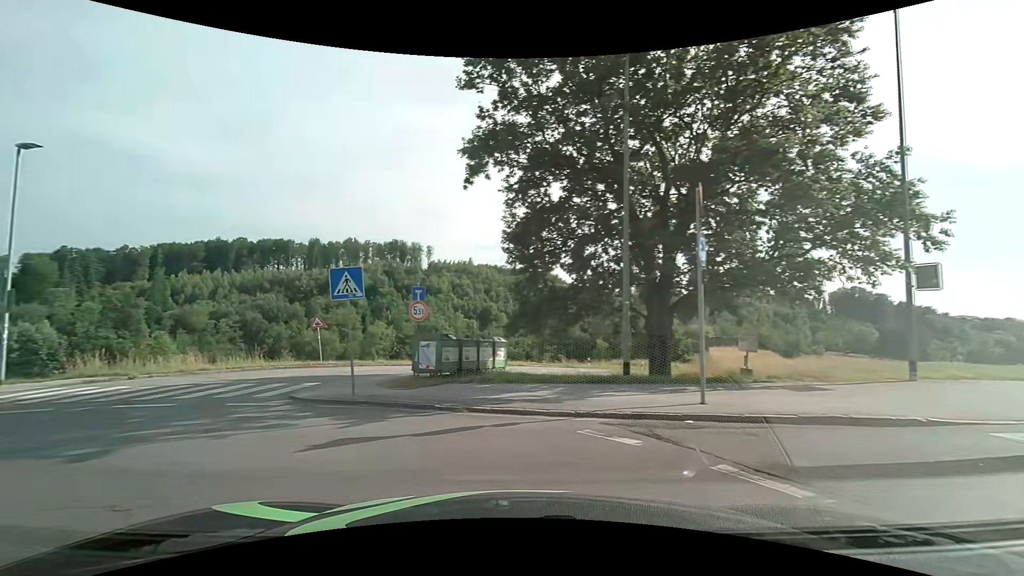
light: Day
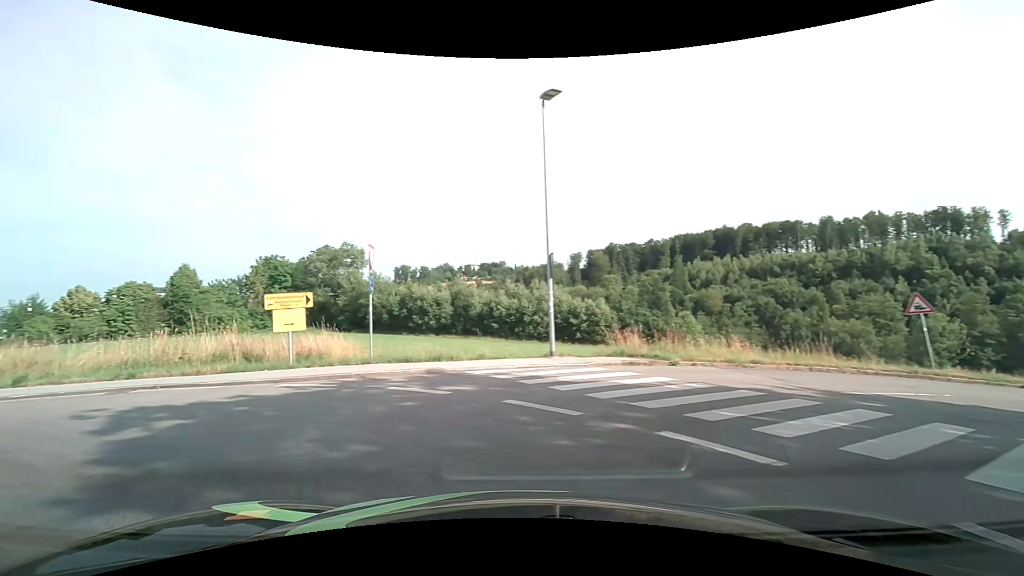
(-3.7, +7.5) m; -53°
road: tertiary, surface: asphalt
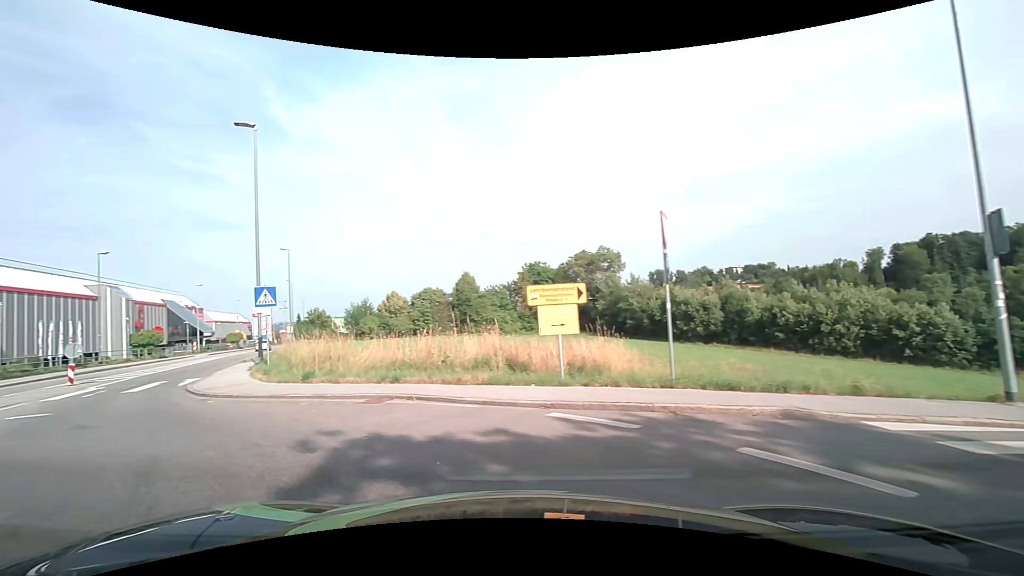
(-1.1, +4.4) m; -29°
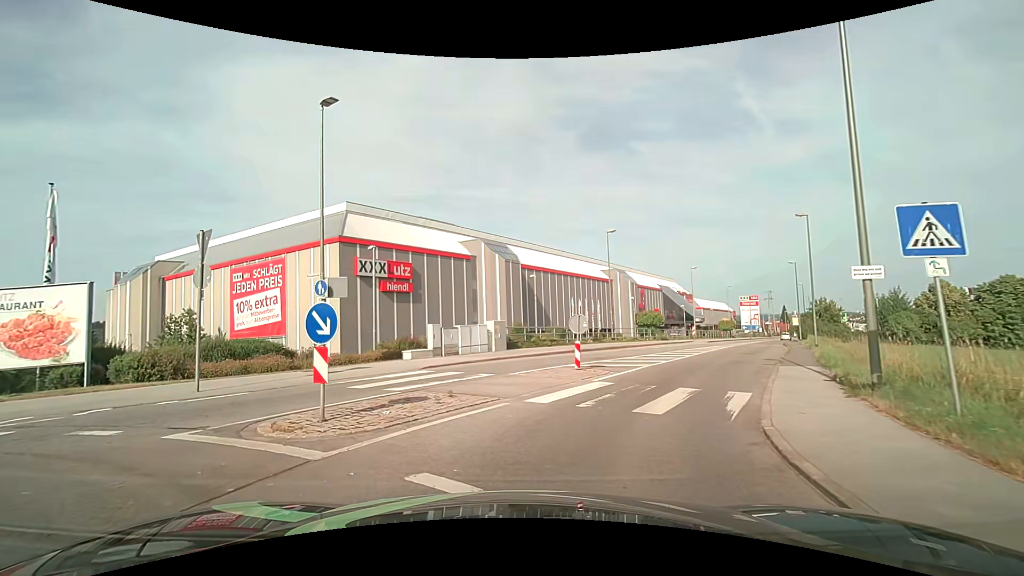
(-5.6, +9.6) m; -52°
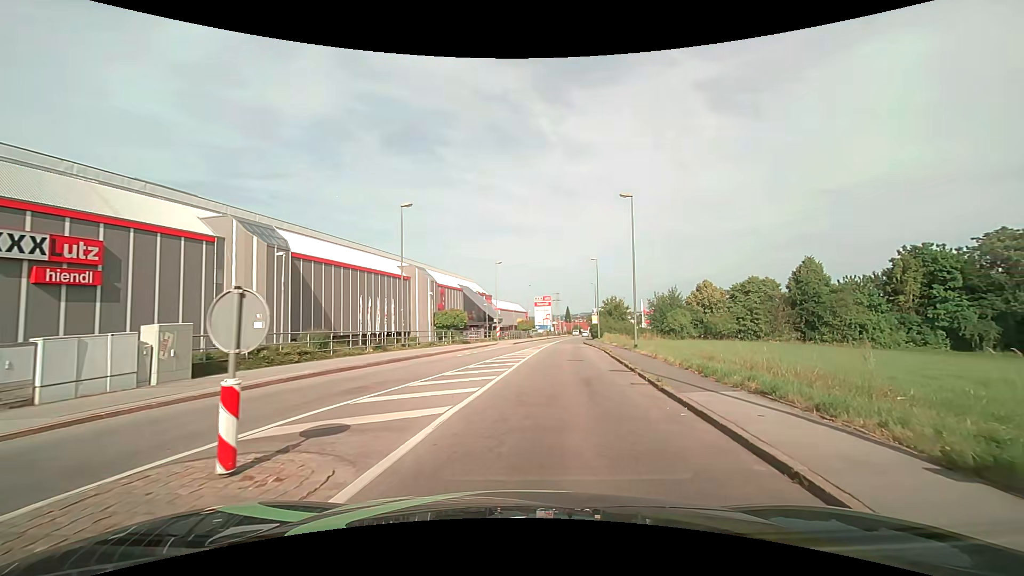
(+1.6, +10.4) m; +22°
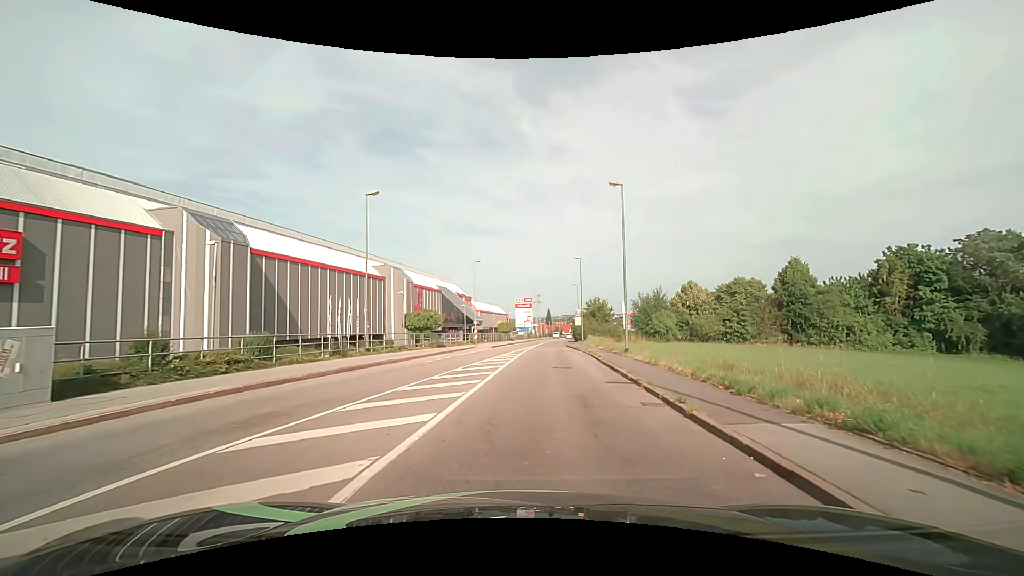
(+0.1, +3.4) m; +2°
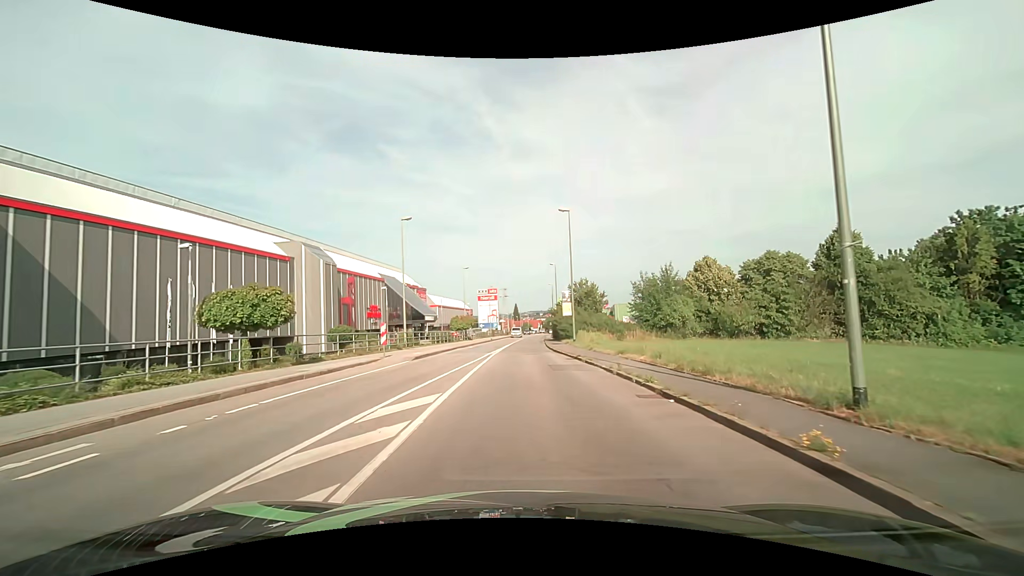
(+0.8, +22.0) m; +3°
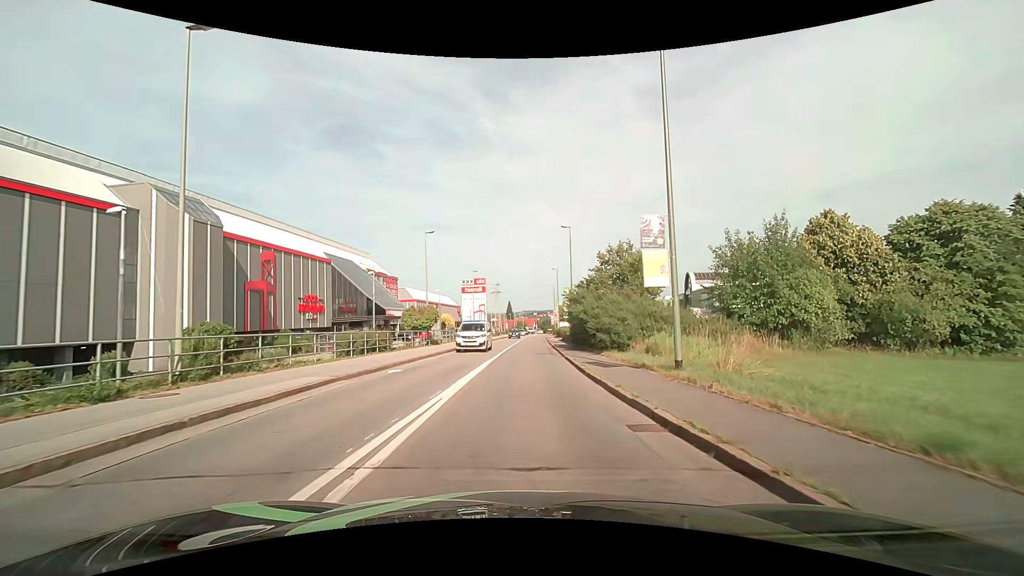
(+0.2, +24.7) m; +1°
(0, +10) (0, +20) (0, +30) (+1, +40) (+1, +50) (+1, +60) (+2, +70) (+2, +80) (+3, +90) (+3, +100) m
